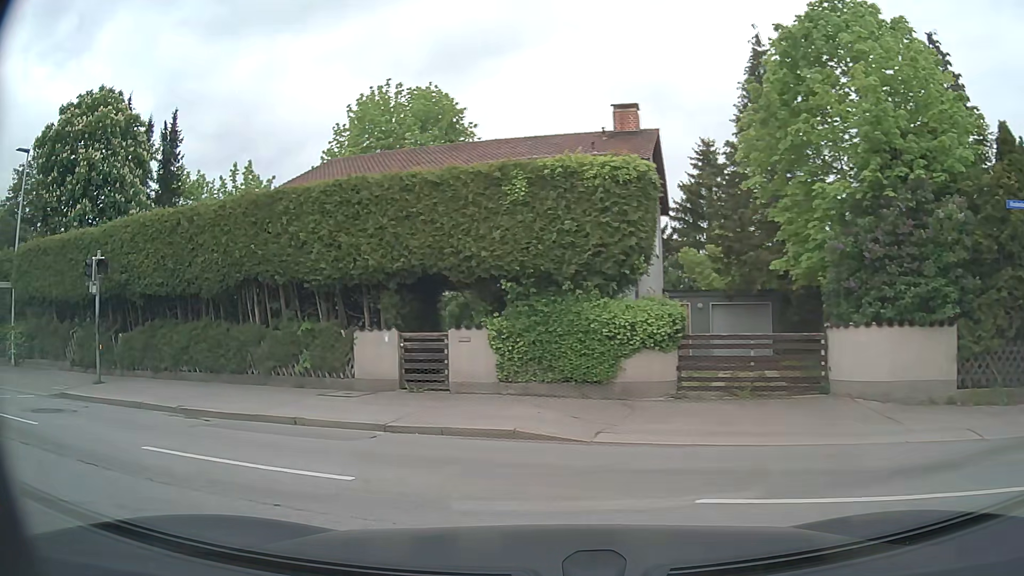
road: tertiary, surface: asphalt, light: Day
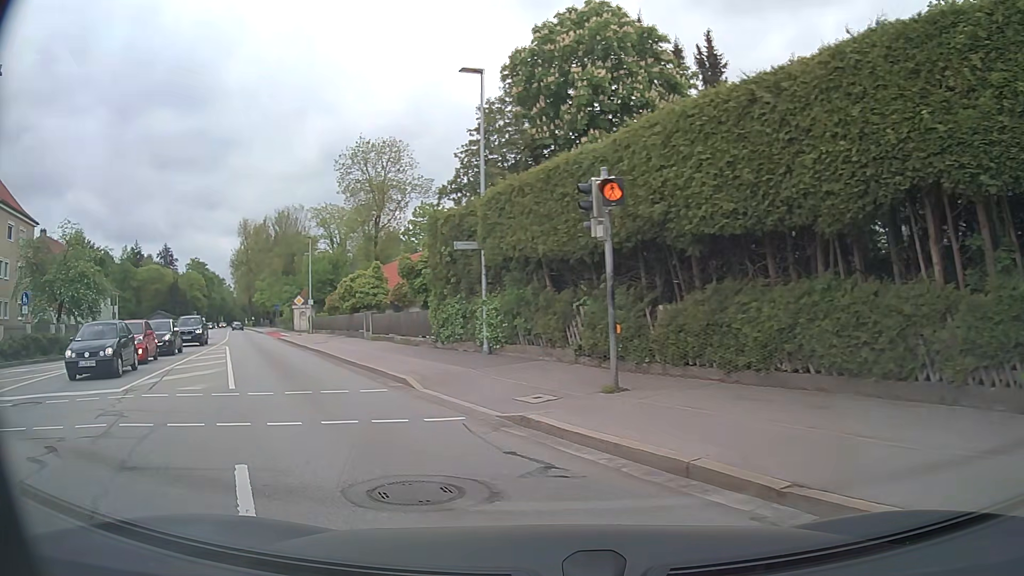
(-3.0, +7.5) m; -47°
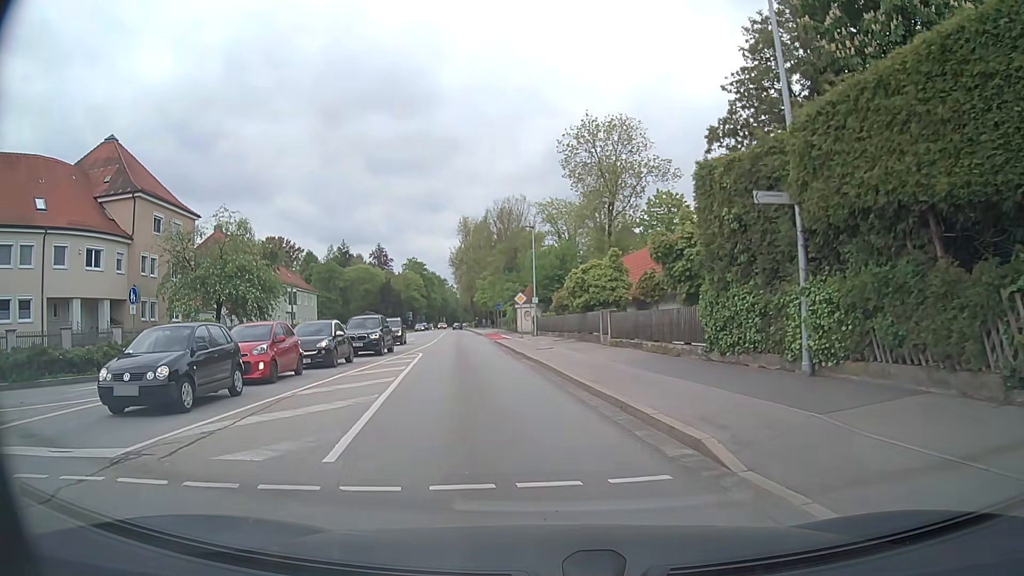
(-1.6, +7.4) m; -20°
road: secondary
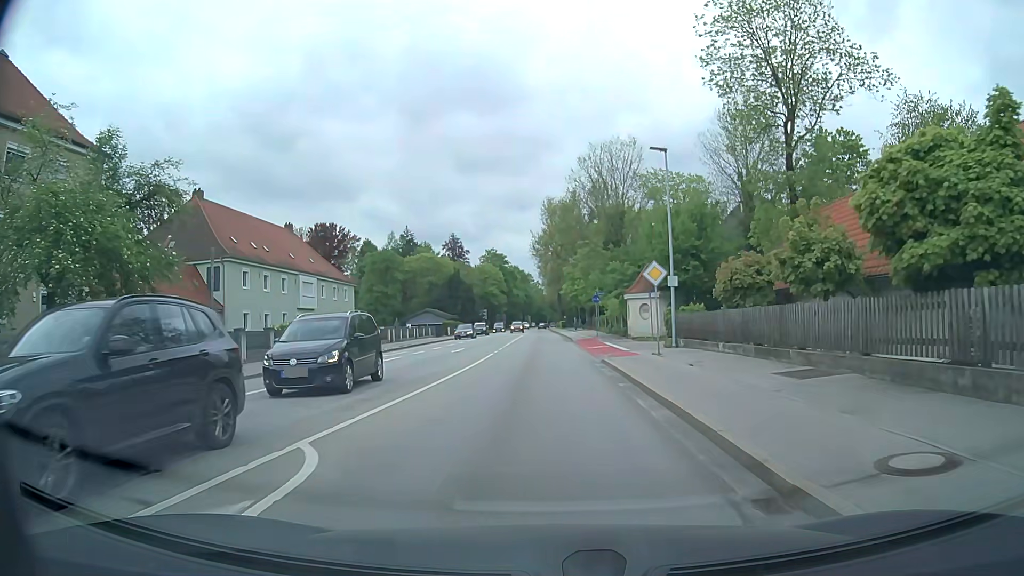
(-2.1, +23.3) m; -7°
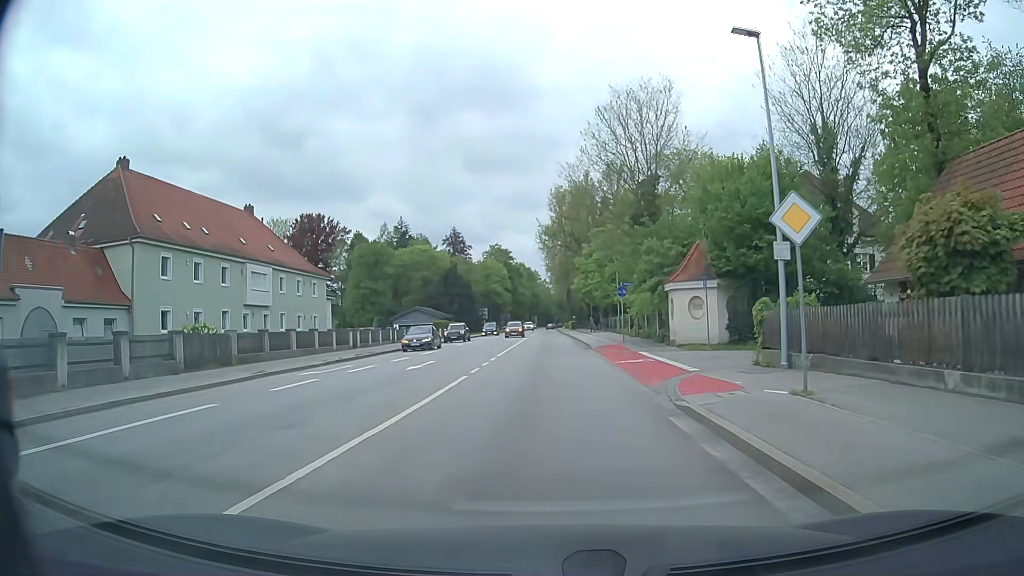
(-0.1, +12.3) m; -1°
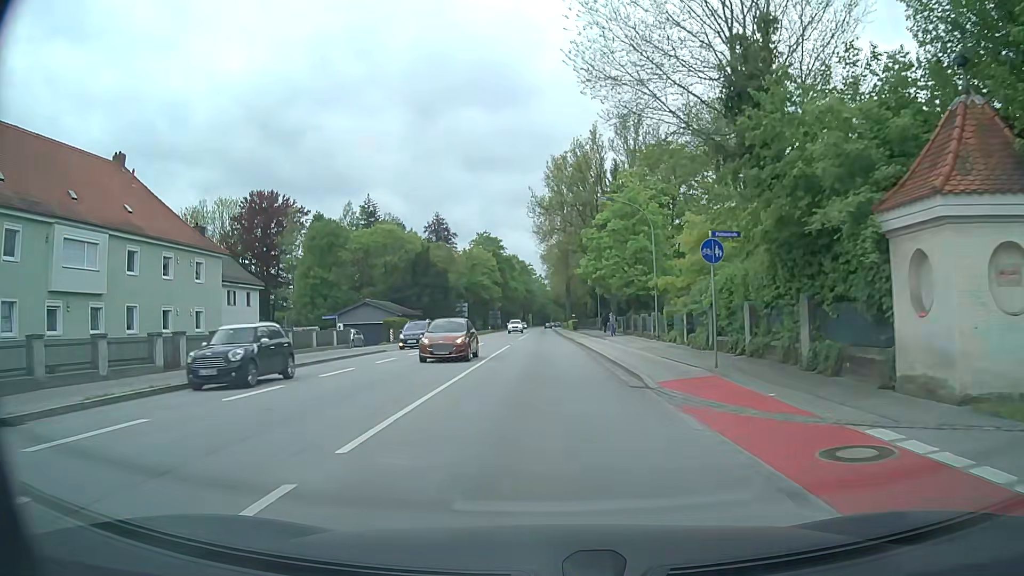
(+0.1, +20.8) m; 0°
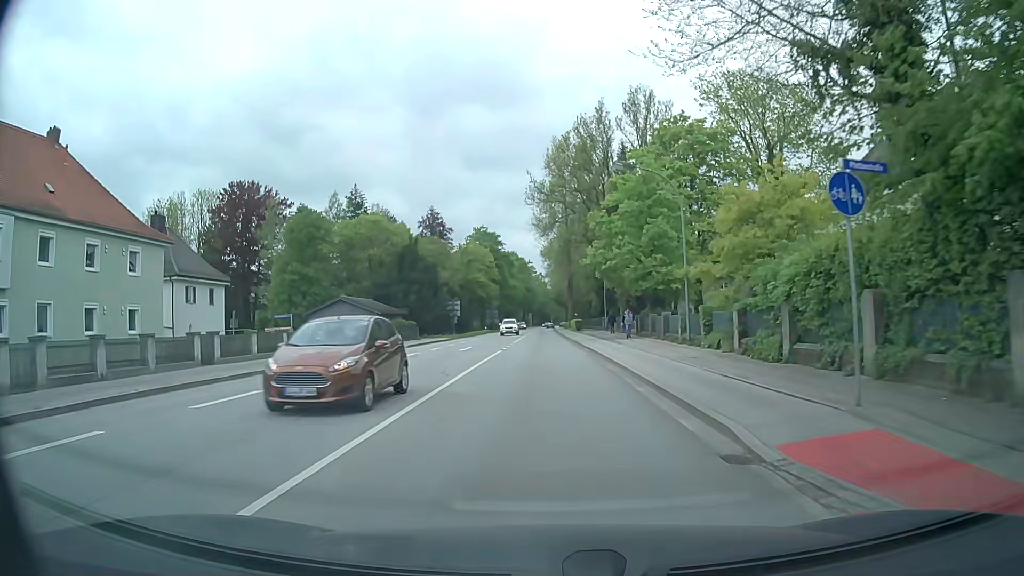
(0.0, +7.4) m; 0°
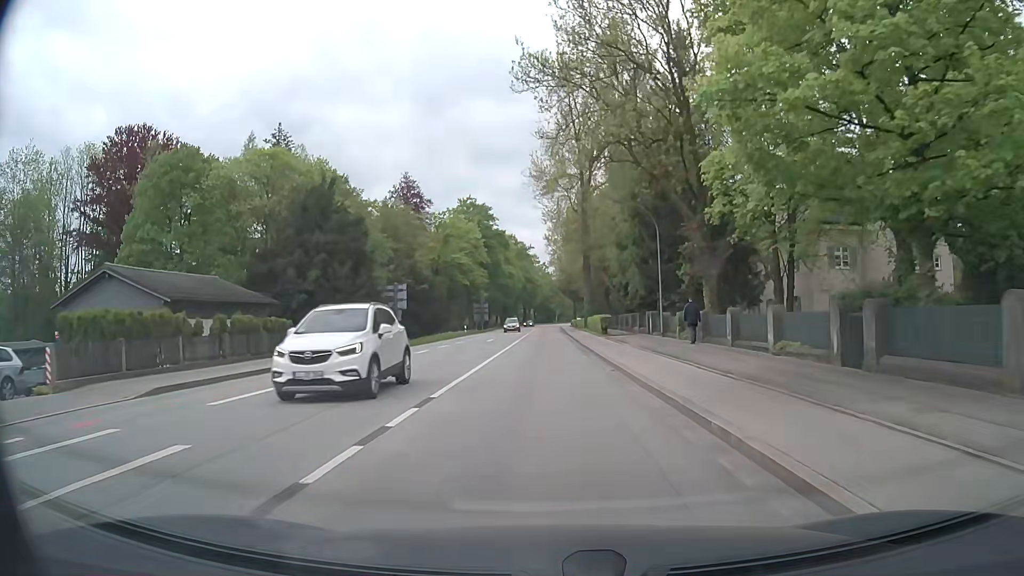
(-0.2, +30.1) m; -1°
(0, +10) (0, +20) (0, +30) (0, +40) (0, +50) (0, +60) (0, +70) (0, +80) (0, +90) (0, +100) m
